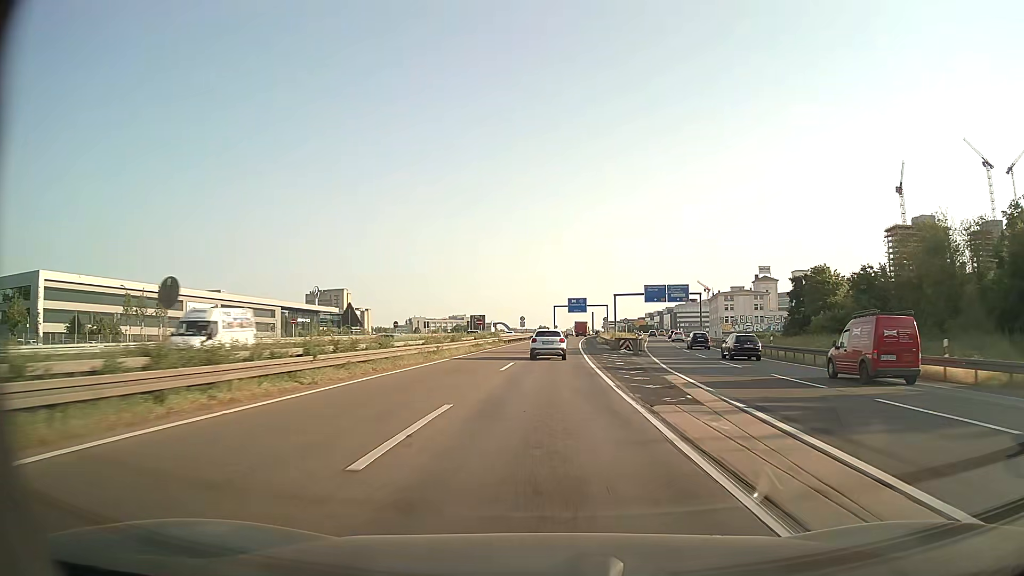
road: motorway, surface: asphalt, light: Day
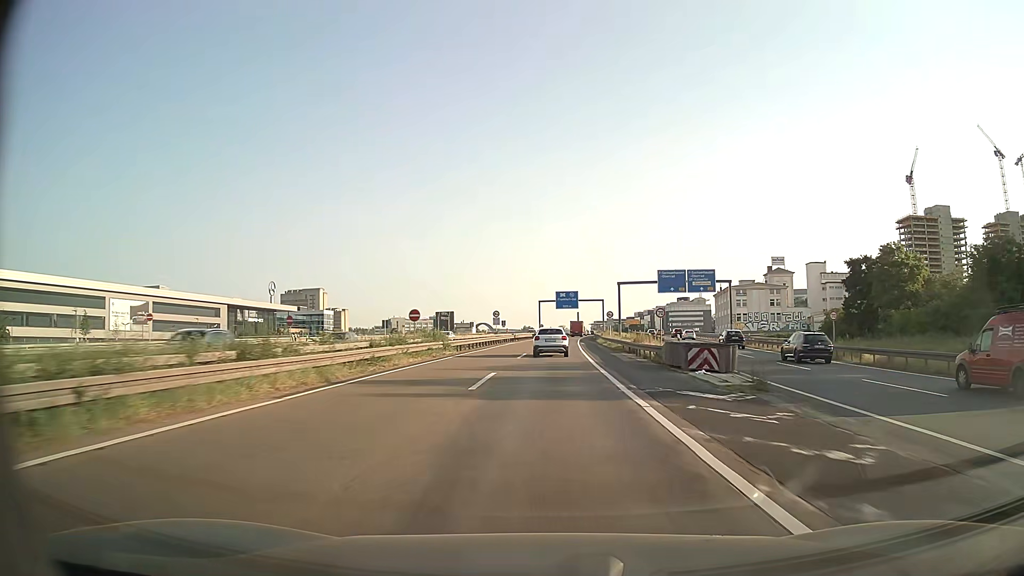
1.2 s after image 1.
(+0.2, +27.6) m; +1°
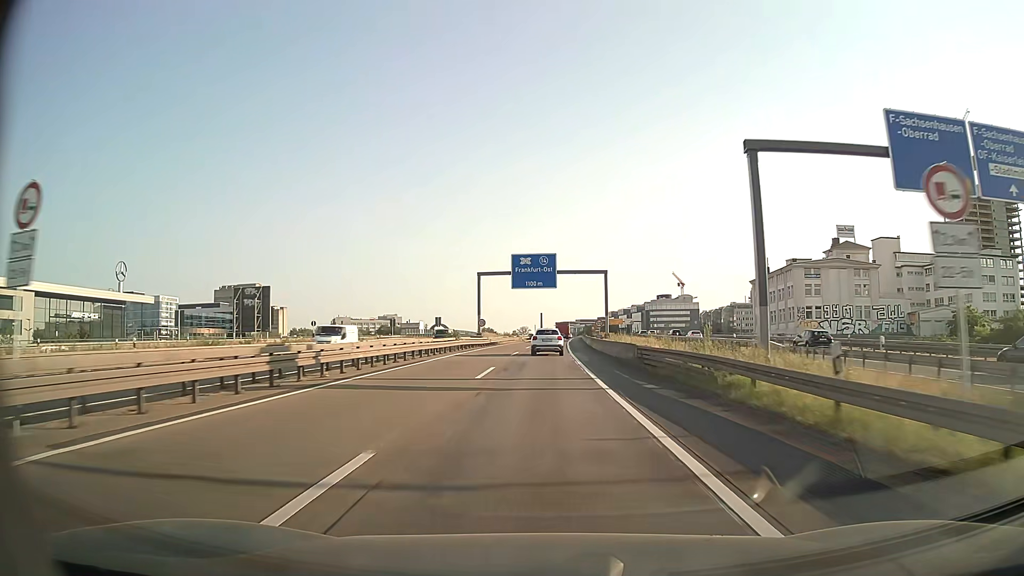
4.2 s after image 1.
(+1.9, +67.8) m; +3°
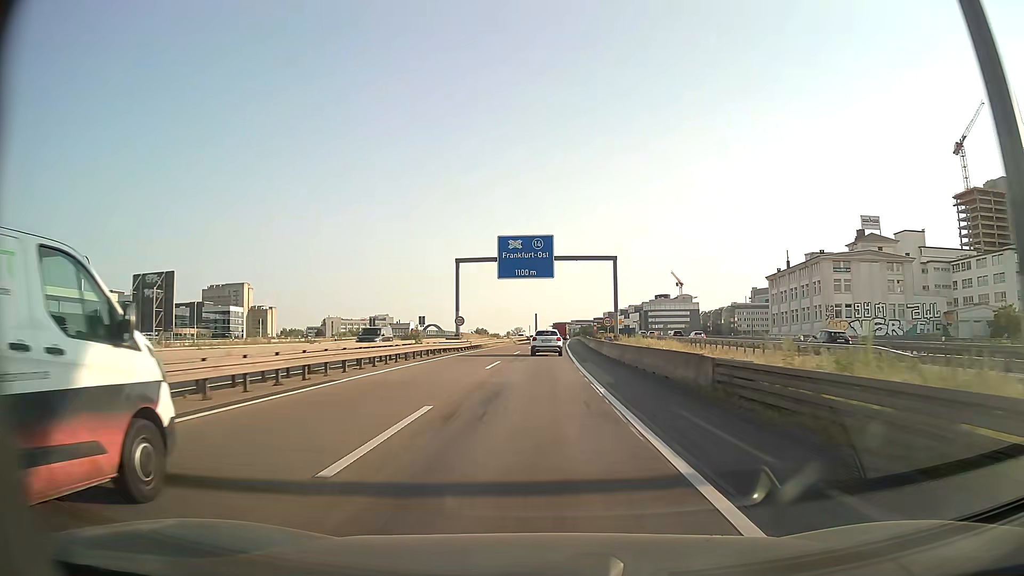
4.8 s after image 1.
(0.0, +13.4) m; 0°
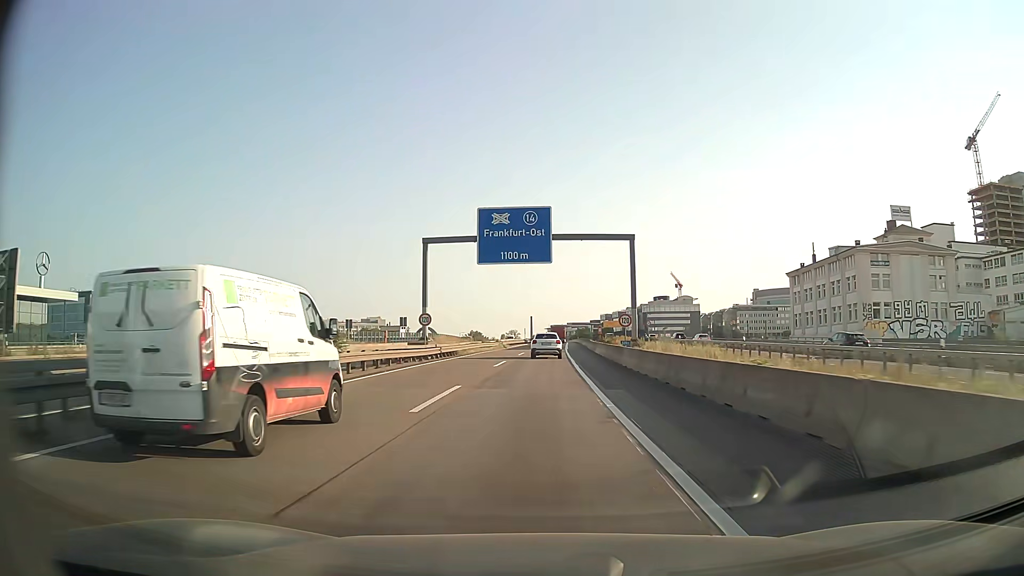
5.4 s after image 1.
(0.0, +13.3) m; 0°
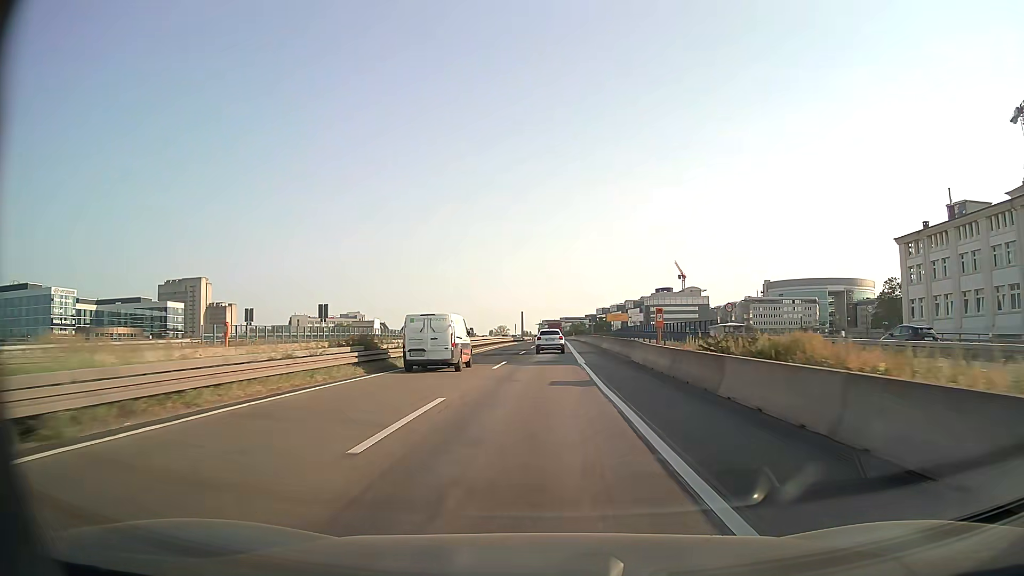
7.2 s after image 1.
(+0.4, +39.6) m; +1°
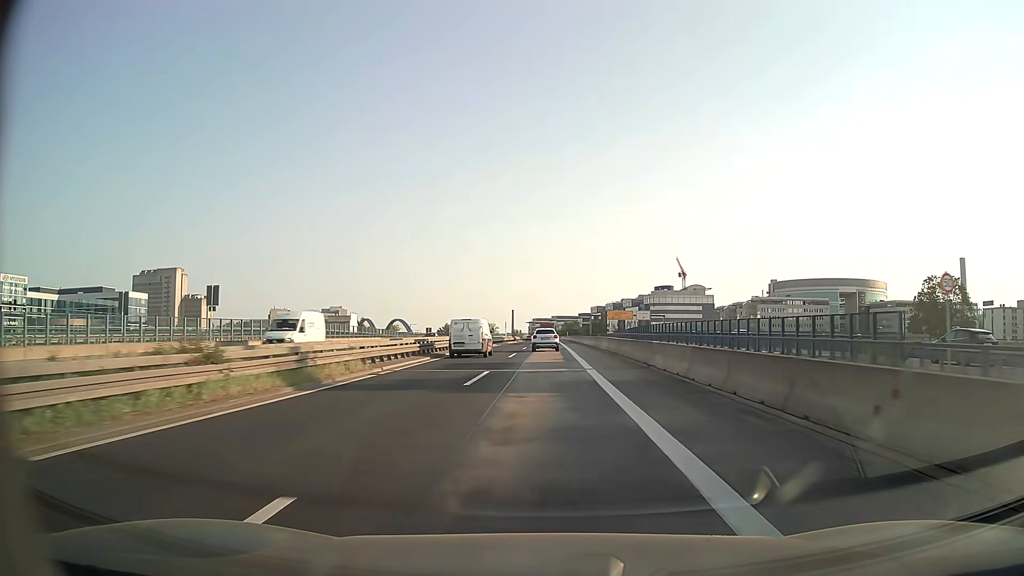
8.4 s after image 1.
(+0.2, +26.1) m; +1°
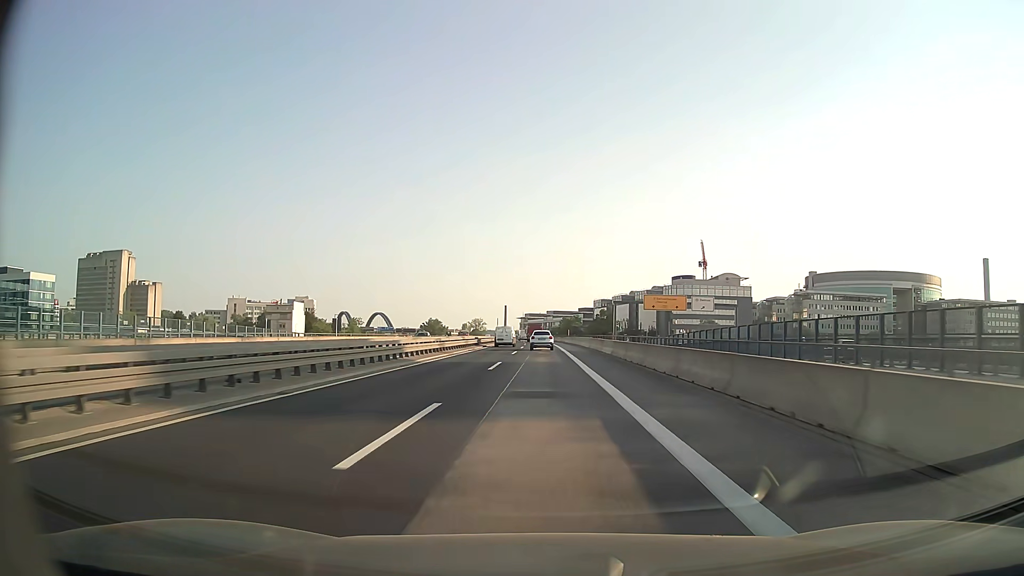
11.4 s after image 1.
(+0.6, +64.7) m; +1°
(0, +10) (0, +20) (0, +30) (0, +40) (0, +50) (0, +60) (0, +70) (0, +80) (-1, +90) (-1, +100) m
